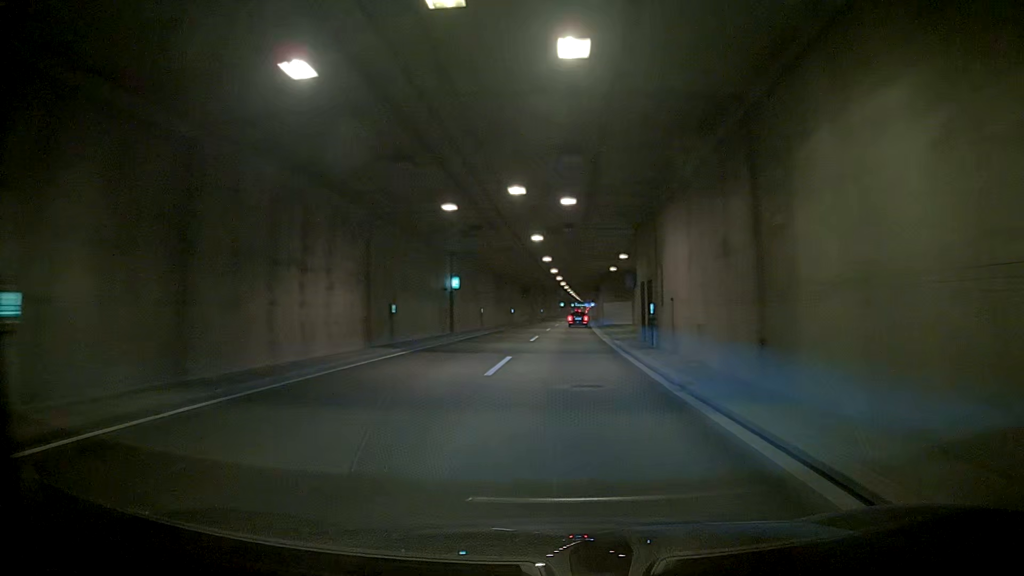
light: Day
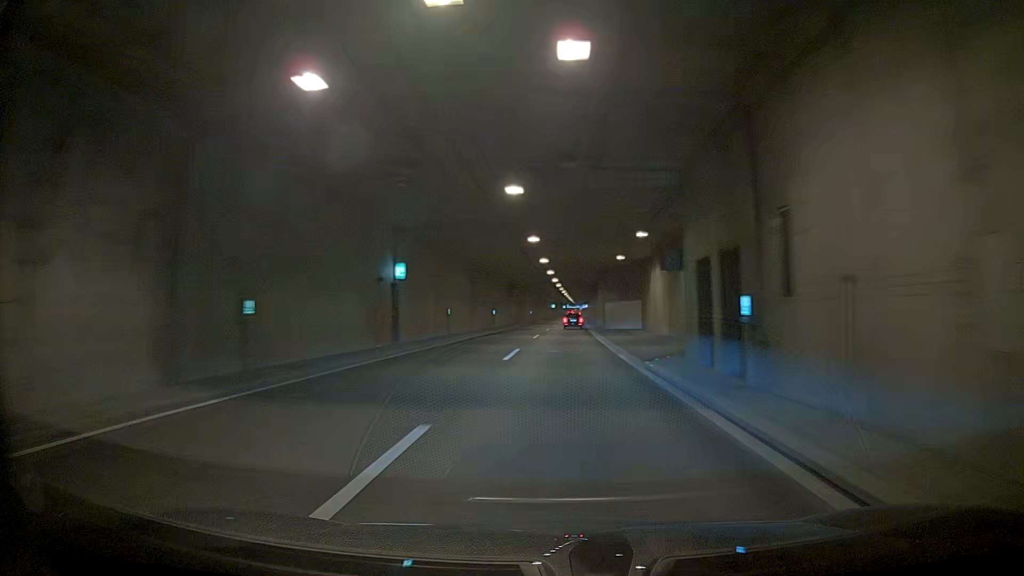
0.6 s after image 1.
(0.0, +12.5) m; 0°
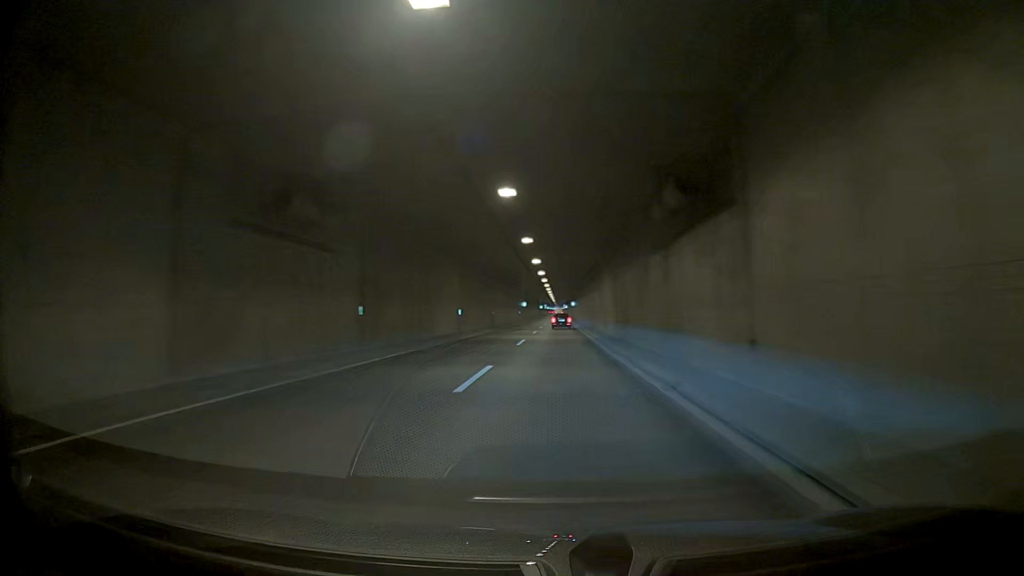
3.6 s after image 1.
(0.0, +62.4) m; 0°
